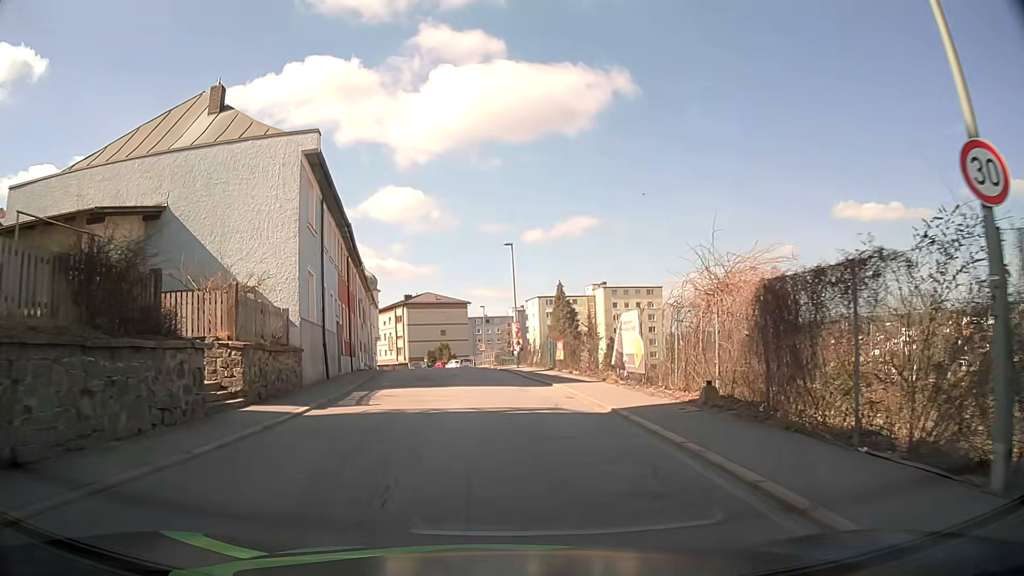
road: tertiary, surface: asphalt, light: Day
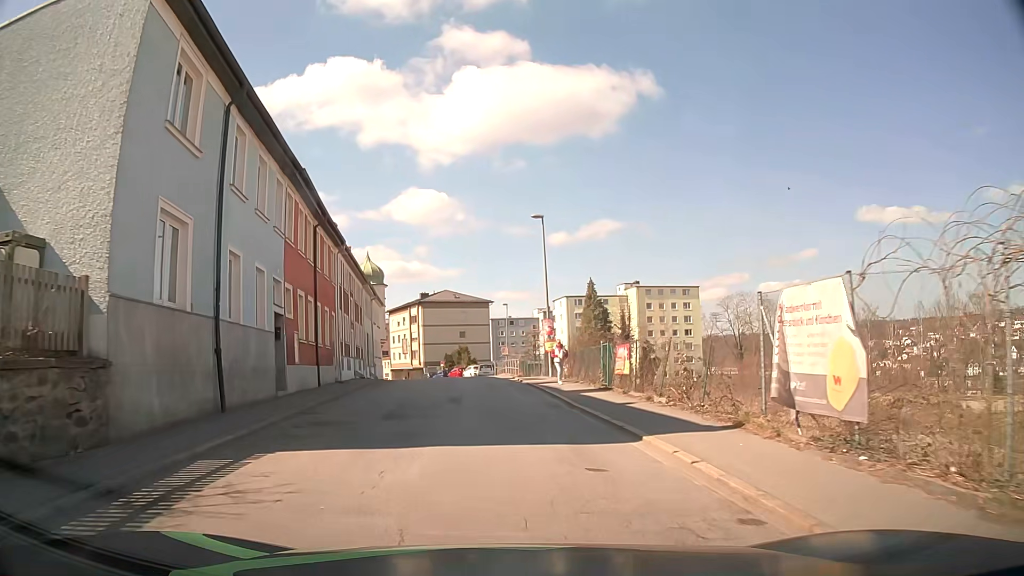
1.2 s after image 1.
(-0.1, +11.0) m; -2°
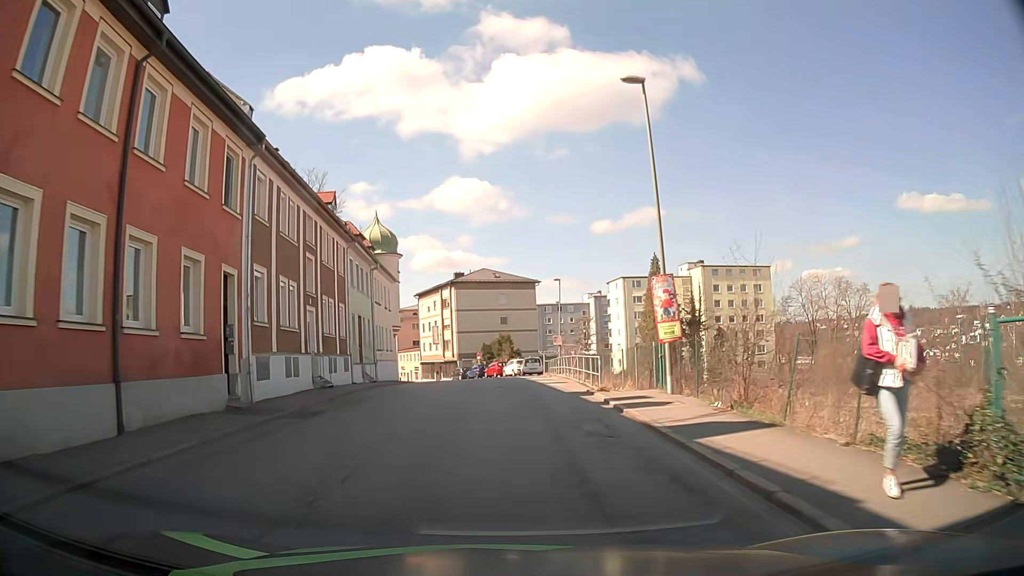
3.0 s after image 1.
(-0.6, +17.1) m; -4°
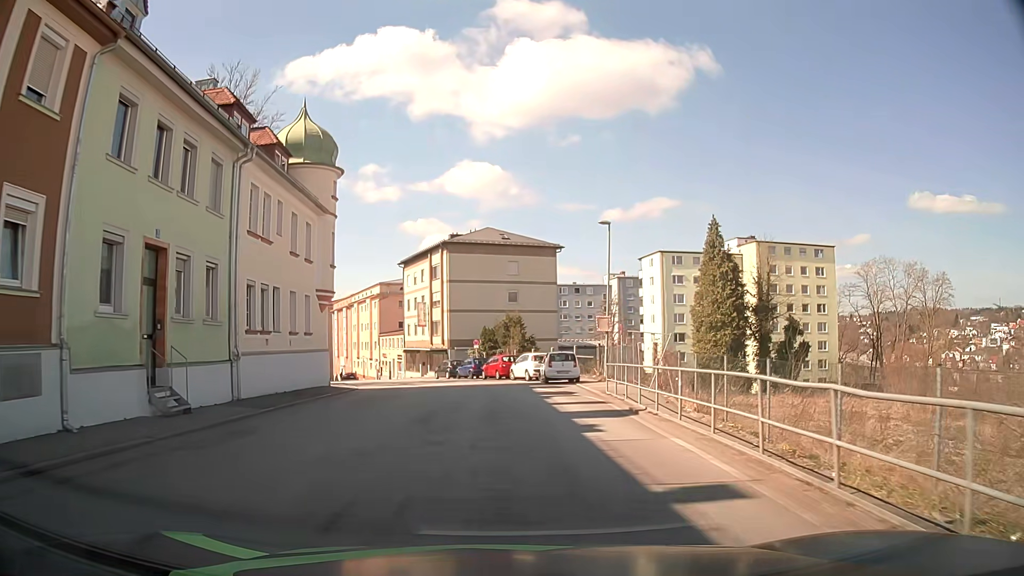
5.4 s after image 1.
(-0.3, +22.8) m; -1°
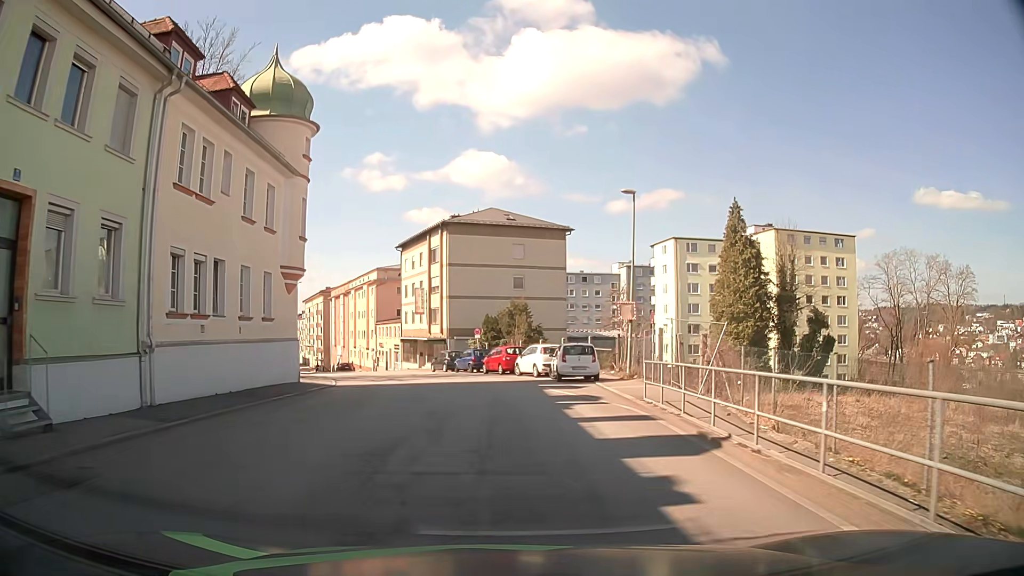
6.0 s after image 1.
(0.0, +5.2) m; 0°
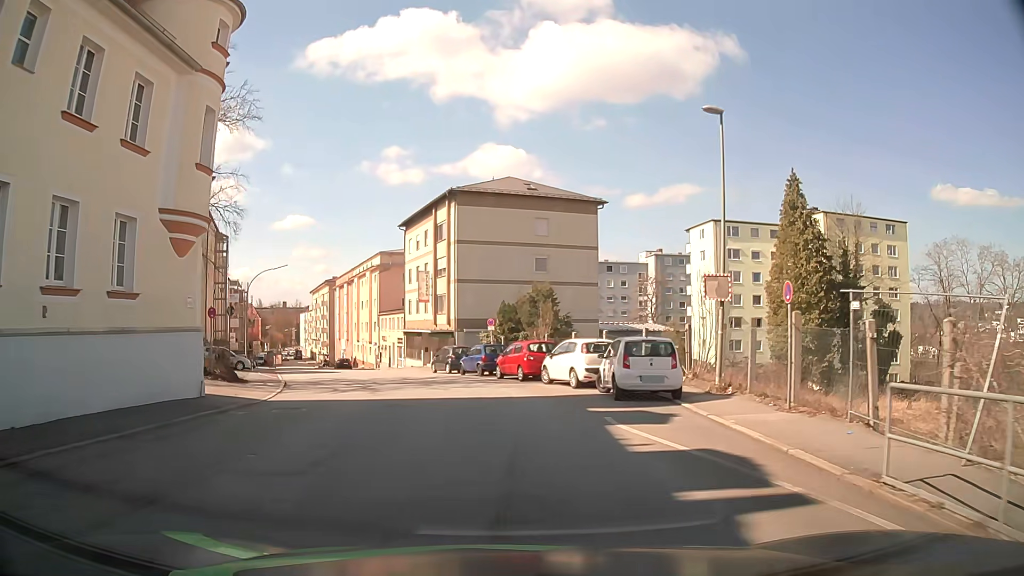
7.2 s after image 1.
(-0.1, +10.0) m; -1°
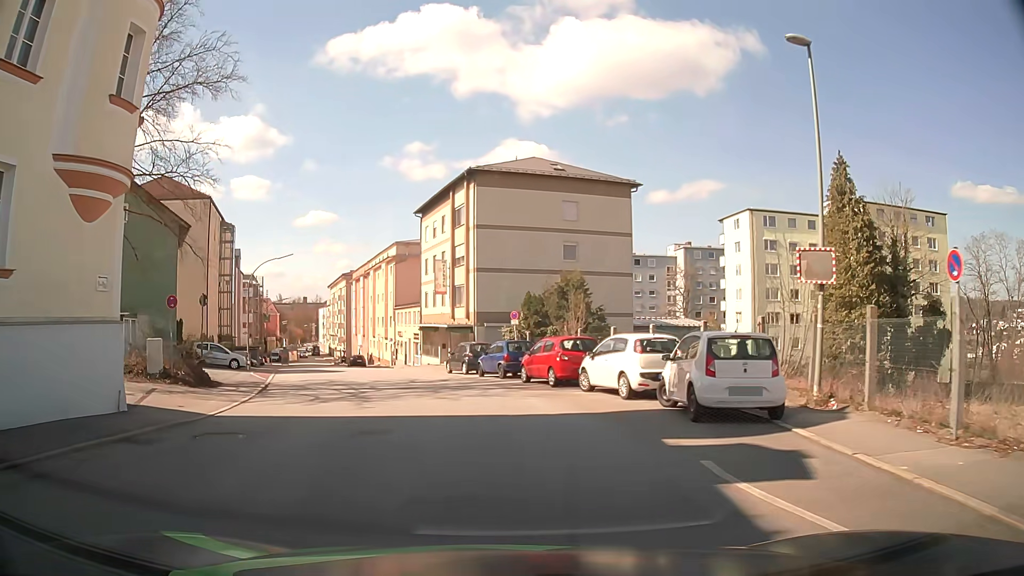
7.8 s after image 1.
(-0.1, +4.8) m; -2°
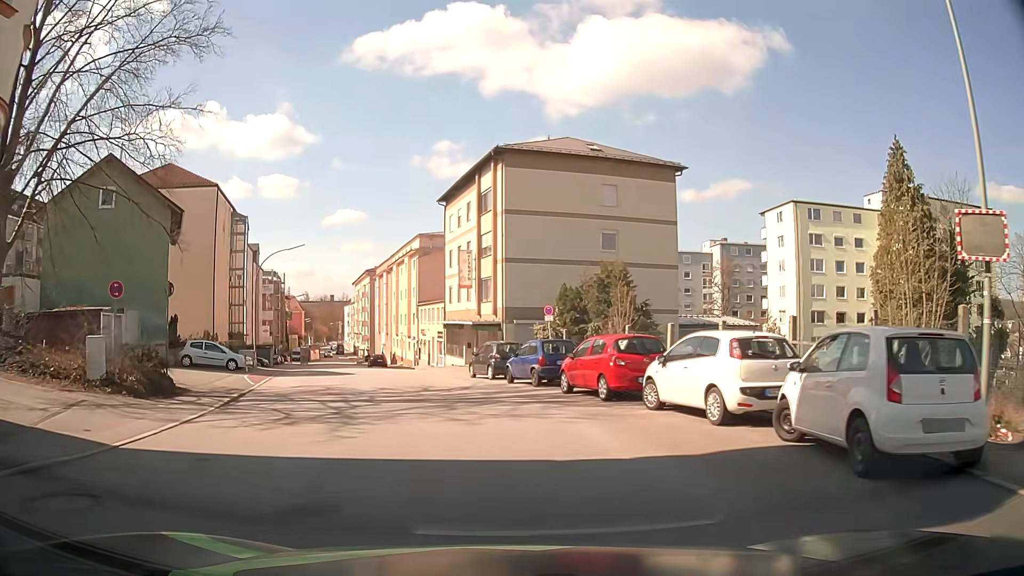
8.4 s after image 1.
(-0.1, +4.7) m; -3°
